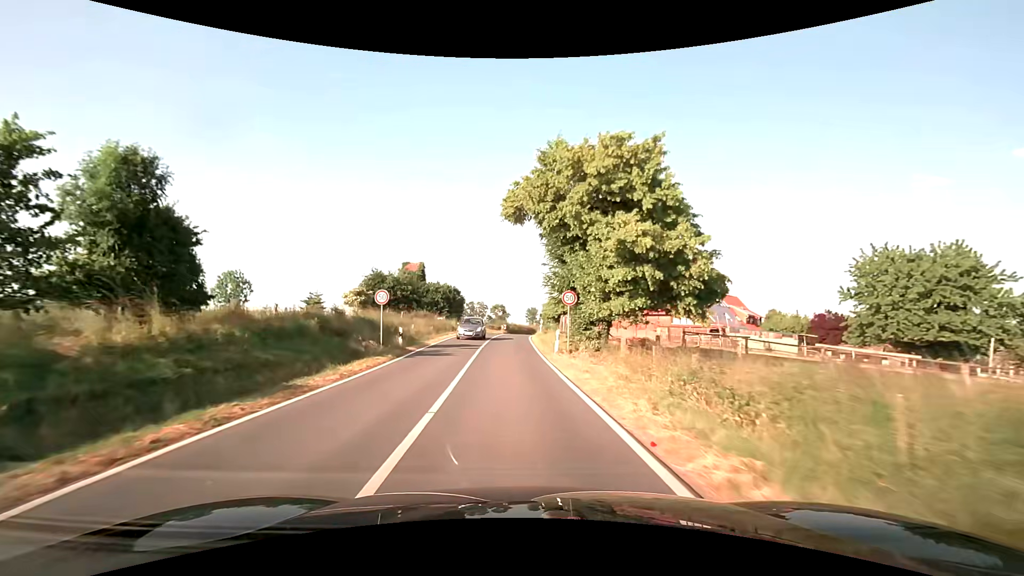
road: secondary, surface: asphalt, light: Day
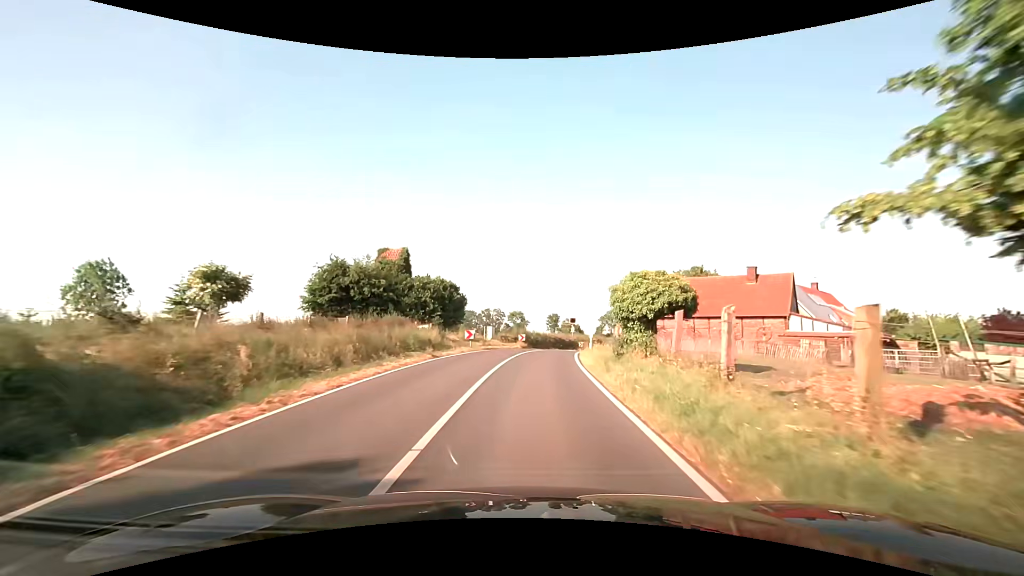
(-0.7, +22.5) m; -3°
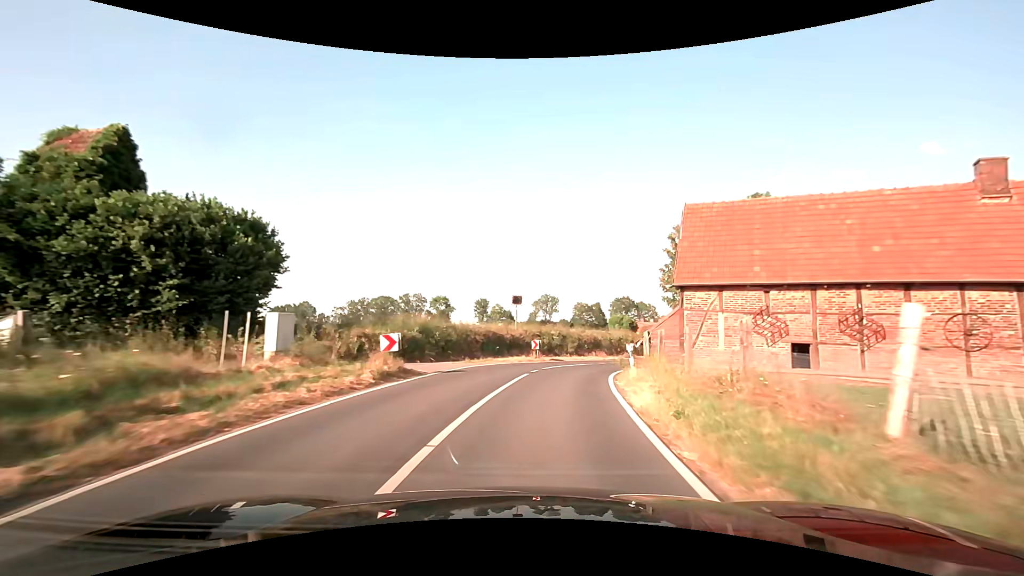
(+1.5, +29.9) m; +8°
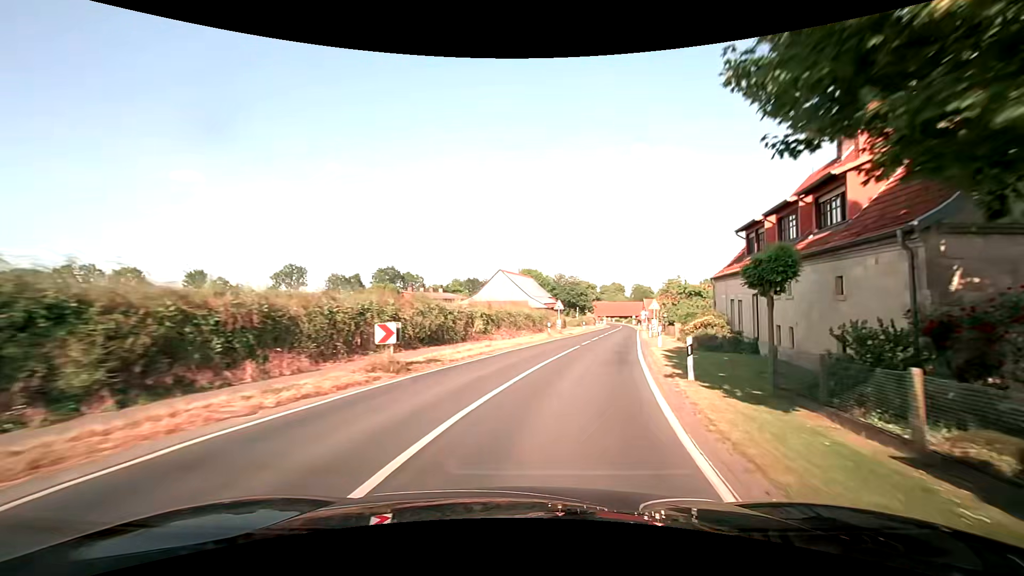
(+5.5, +30.4) m; +26°
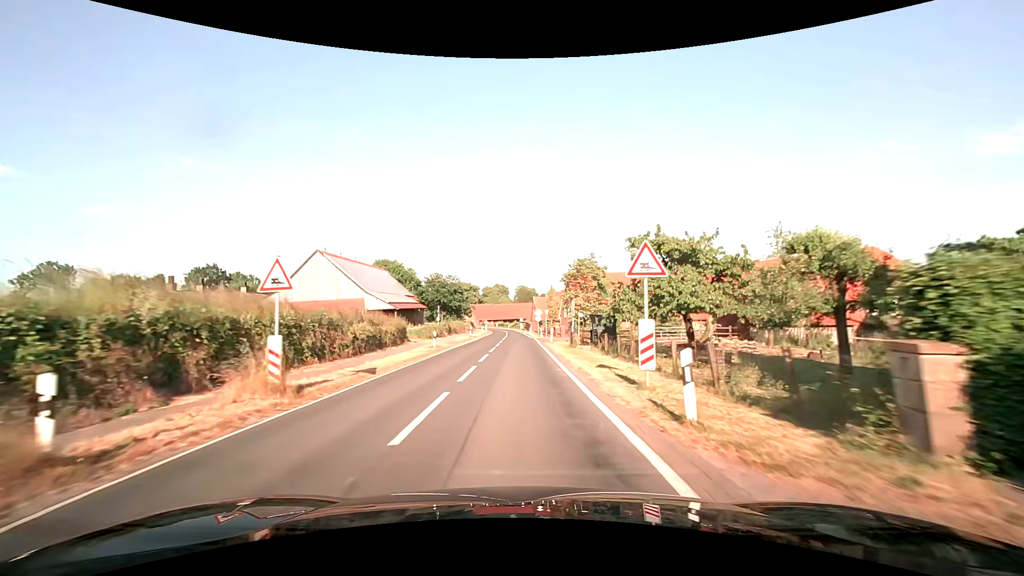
(+5.6, +31.6) m; +14°
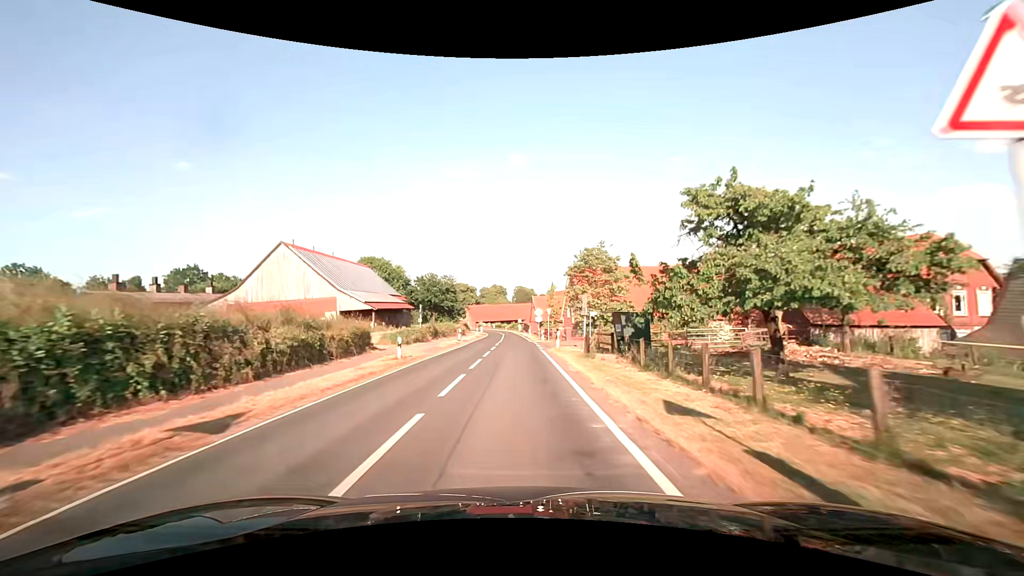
(0.0, +8.1) m; +1°
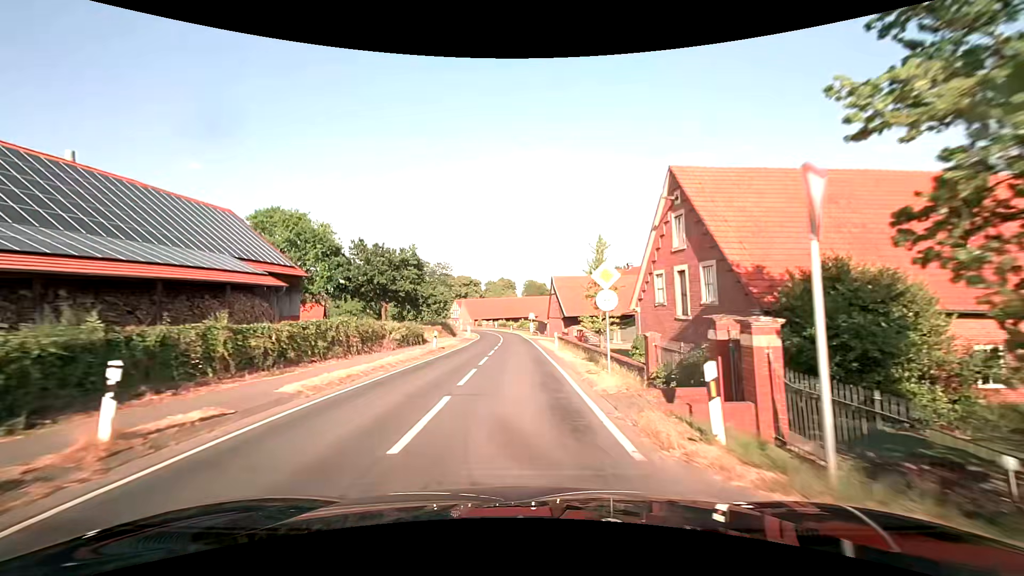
(-0.5, +40.1) m; -1°
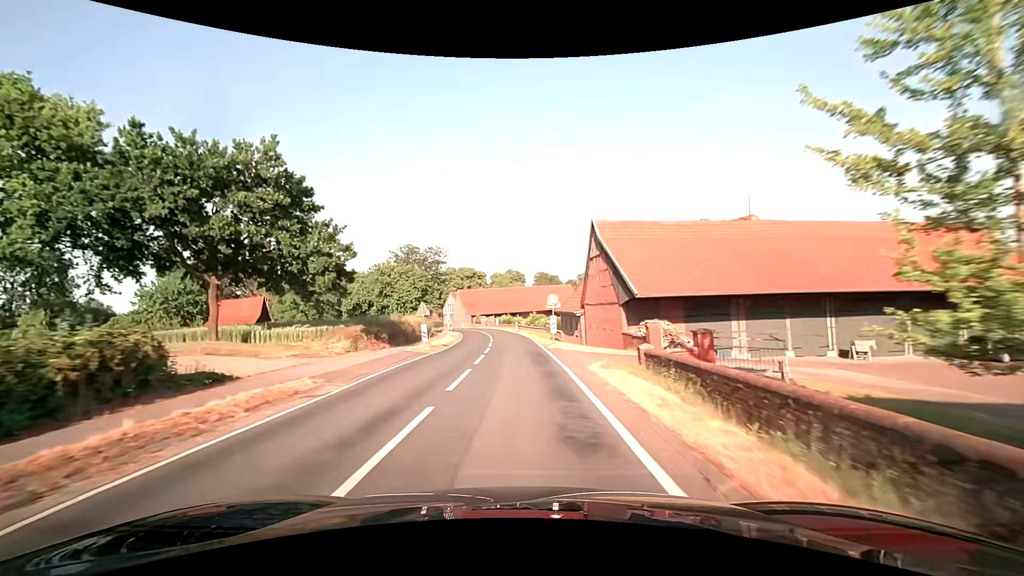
(0.0, +31.7) m; -1°
(0, +10) (0, +20) (0, +30) (-1, +40) (-2, +50) (-3, +60) (-5, +70) (-7, +80) (-9, +89) (-12, +99) m
